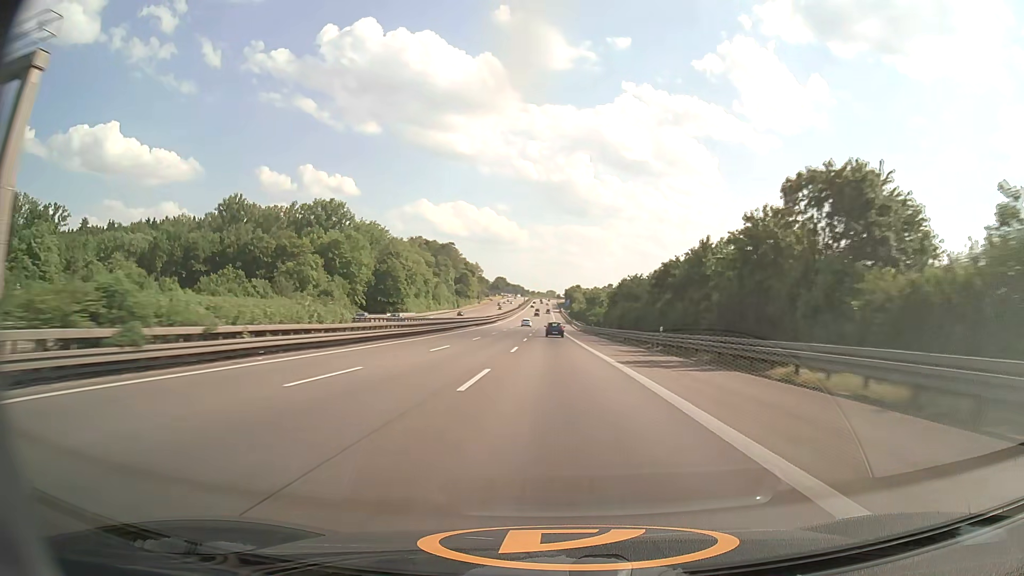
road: motorway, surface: asphalt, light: Day
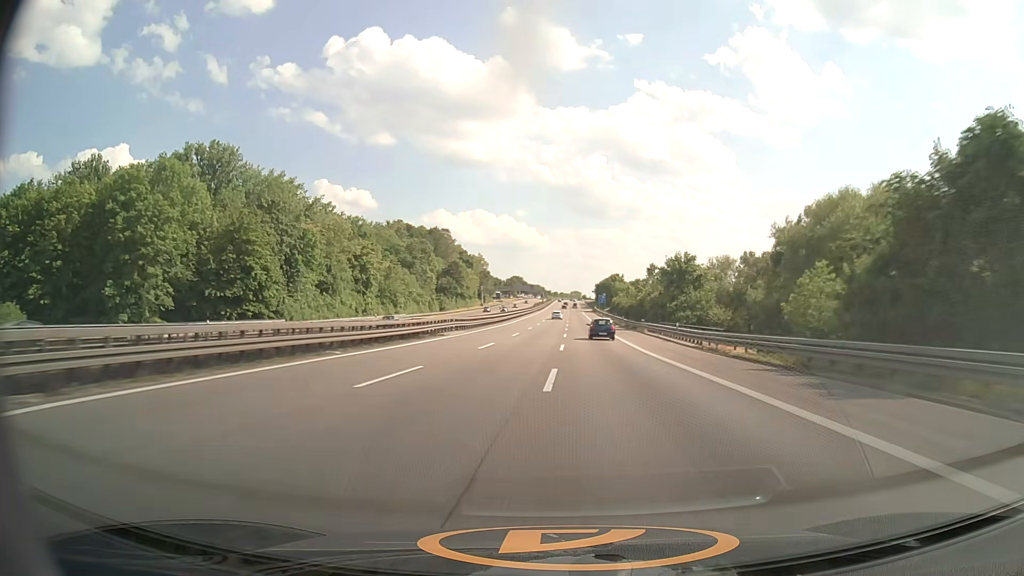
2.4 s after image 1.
(-1.8, +89.9) m; -2°
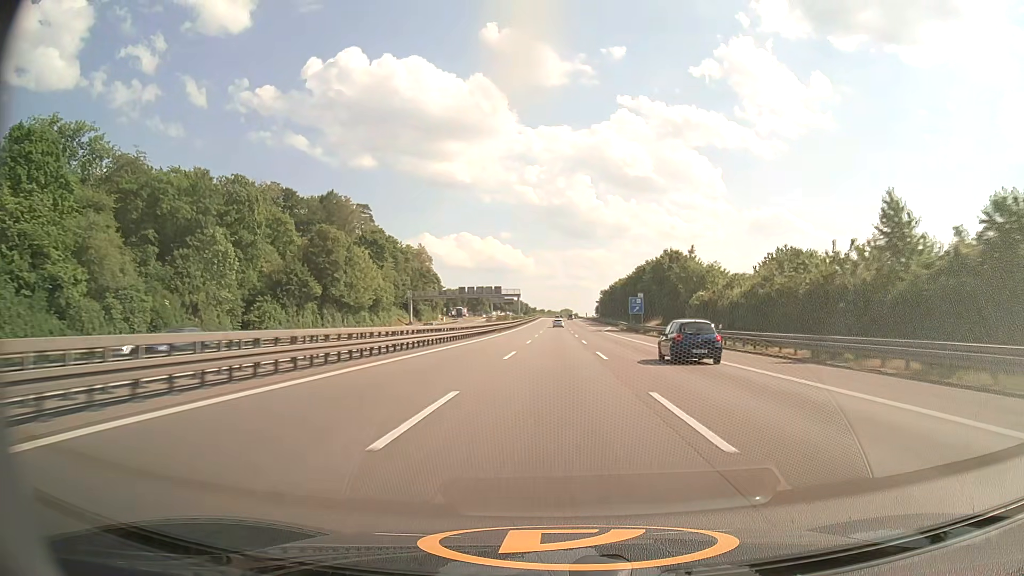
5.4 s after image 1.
(+0.6, +113.3) m; +1°
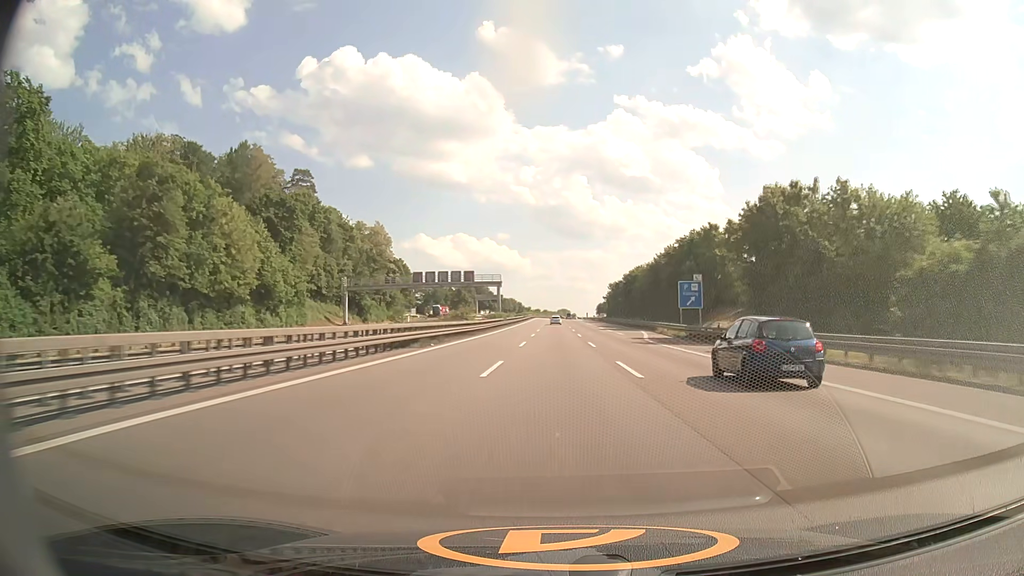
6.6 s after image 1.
(+0.1, +44.7) m; 0°
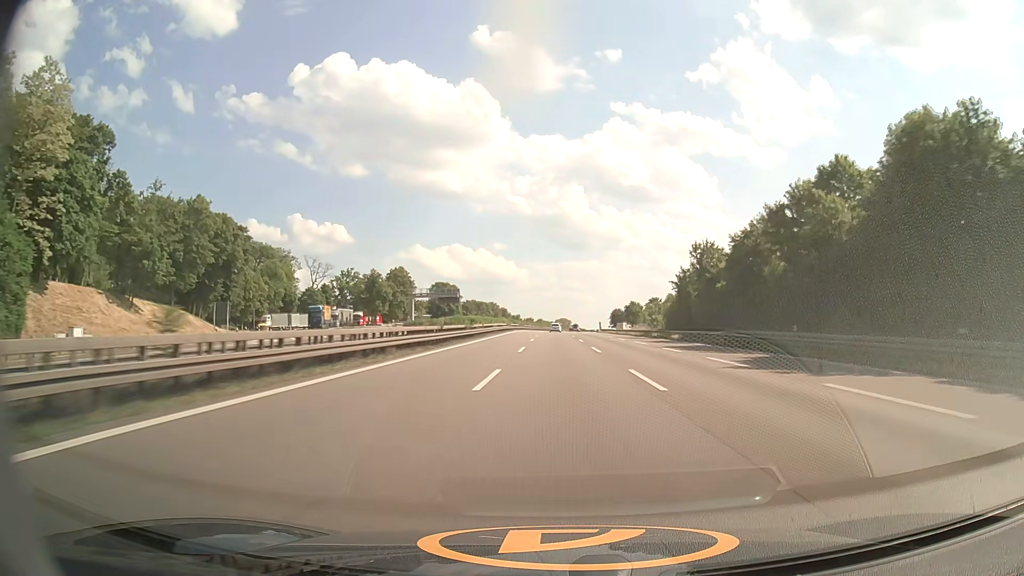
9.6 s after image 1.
(+0.4, +110.0) m; 0°
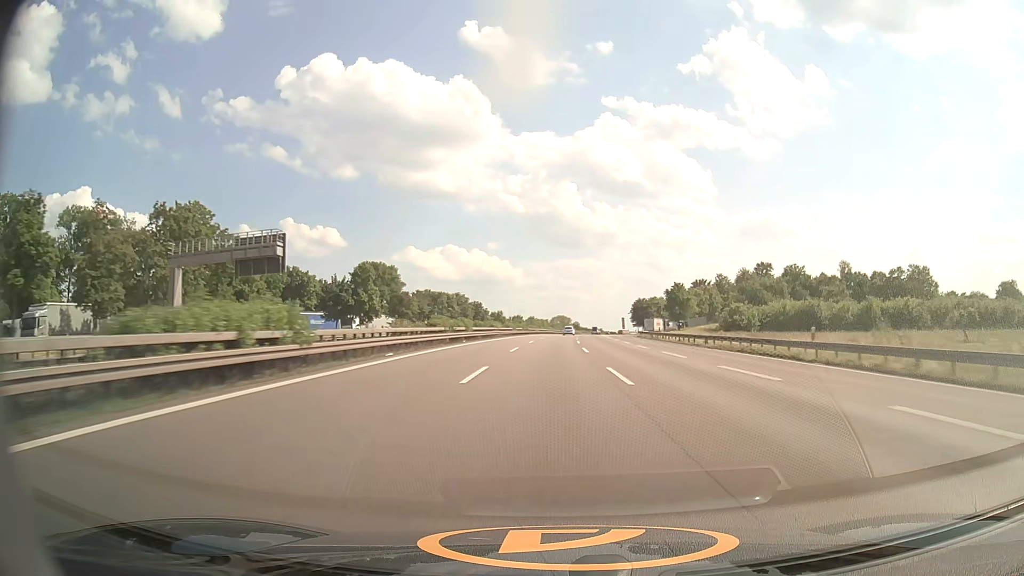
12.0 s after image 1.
(+0.6, +88.1) m; +1°
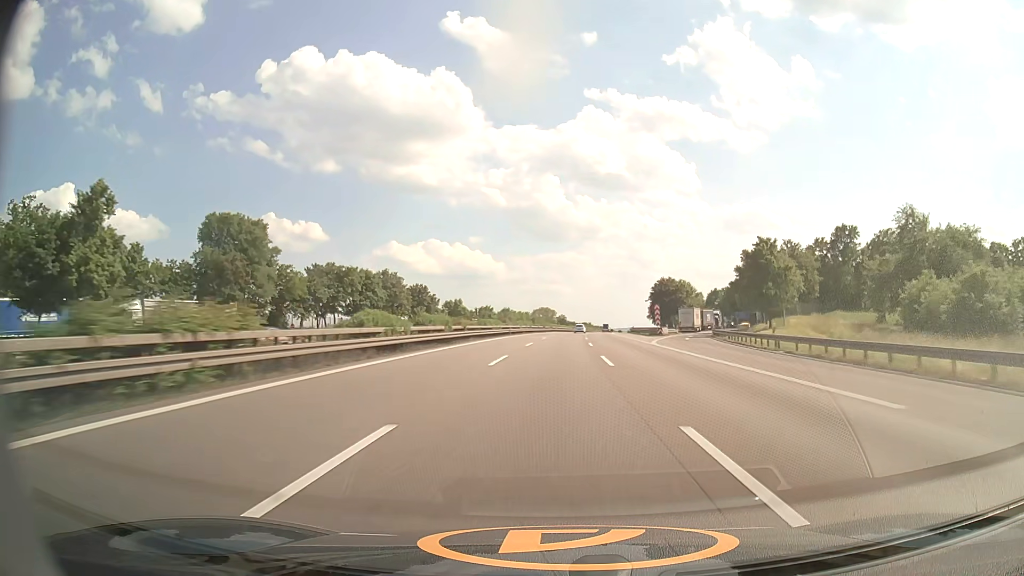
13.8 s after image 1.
(+0.7, +66.2) m; +1°
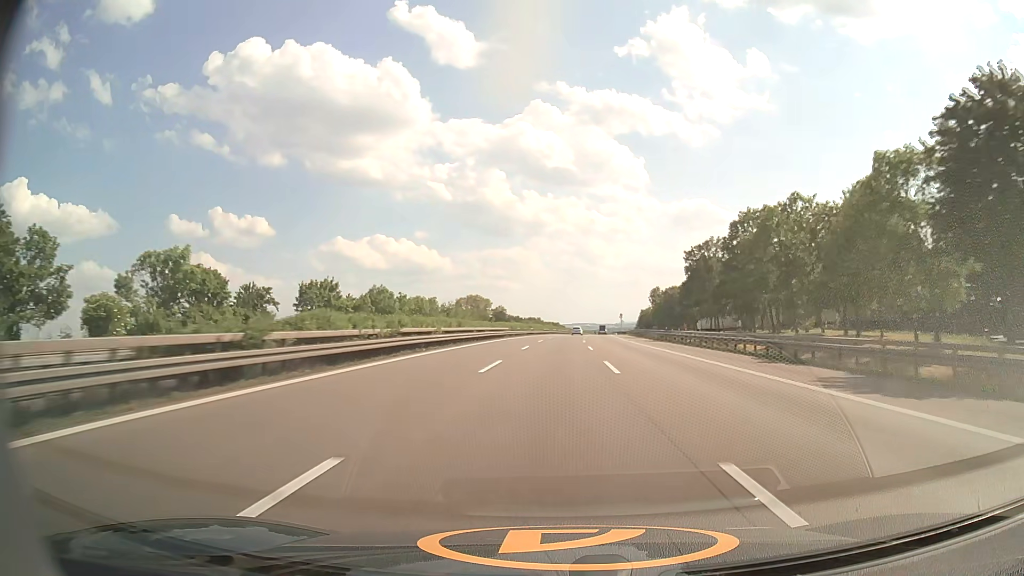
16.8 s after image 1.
(+4.2, +109.8) m; +4°
(0, +10) (0, +20) (0, +30) (+1, +40) (+1, +50) (+1, +60) (+2, +70) (+2, +80) (+3, +90) (+3, +100) m
